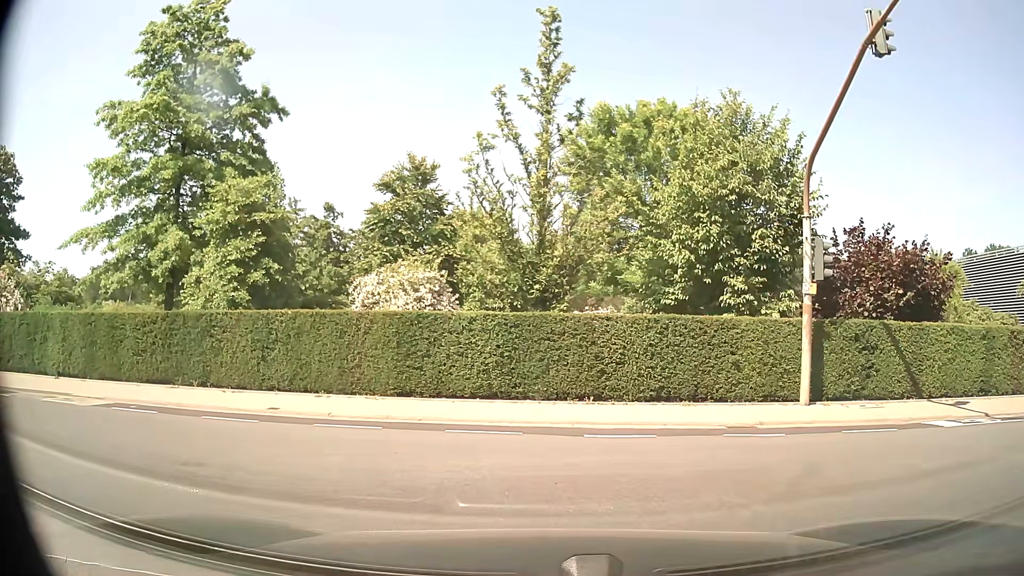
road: residential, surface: asphalt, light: Day
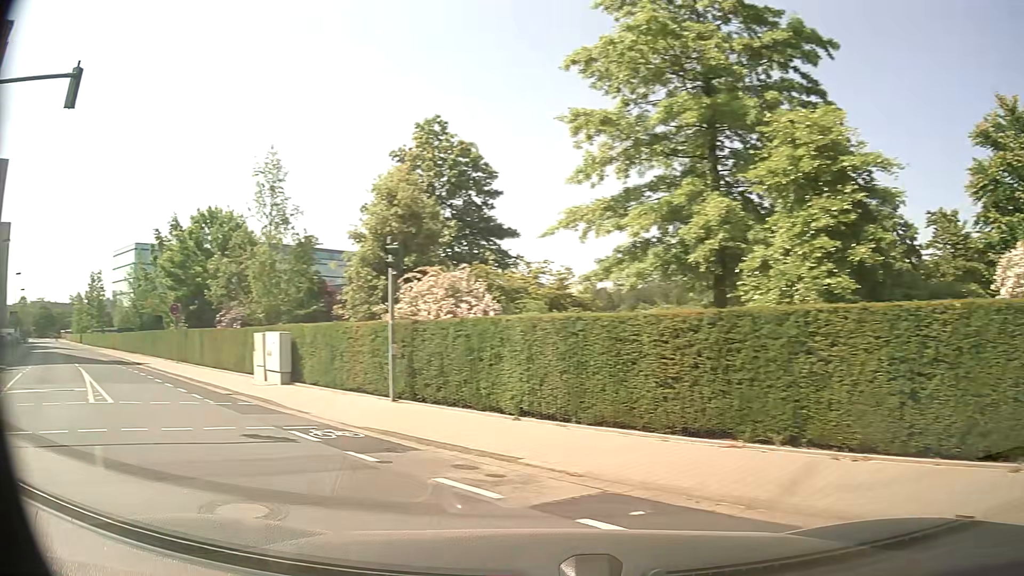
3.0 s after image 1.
(-2.9, +6.8) m; -52°
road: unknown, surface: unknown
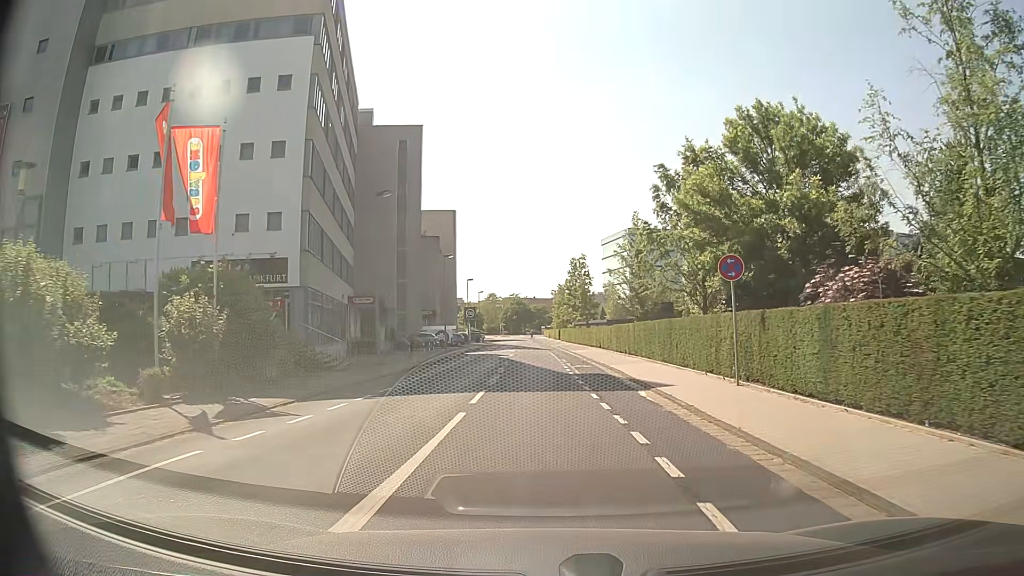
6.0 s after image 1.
(-10.0, +16.8) m; -42°
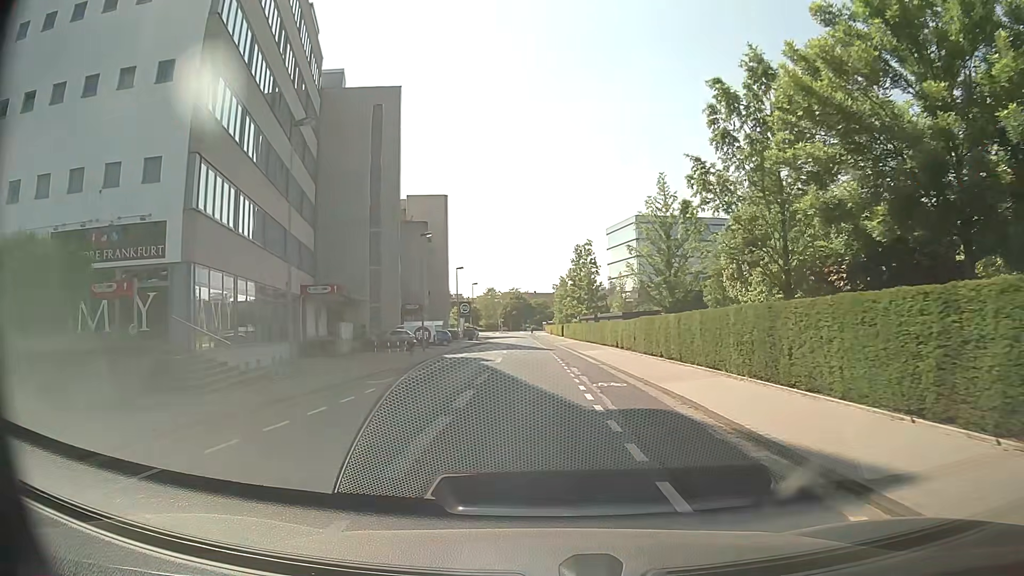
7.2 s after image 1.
(0.0, +11.5) m; 0°
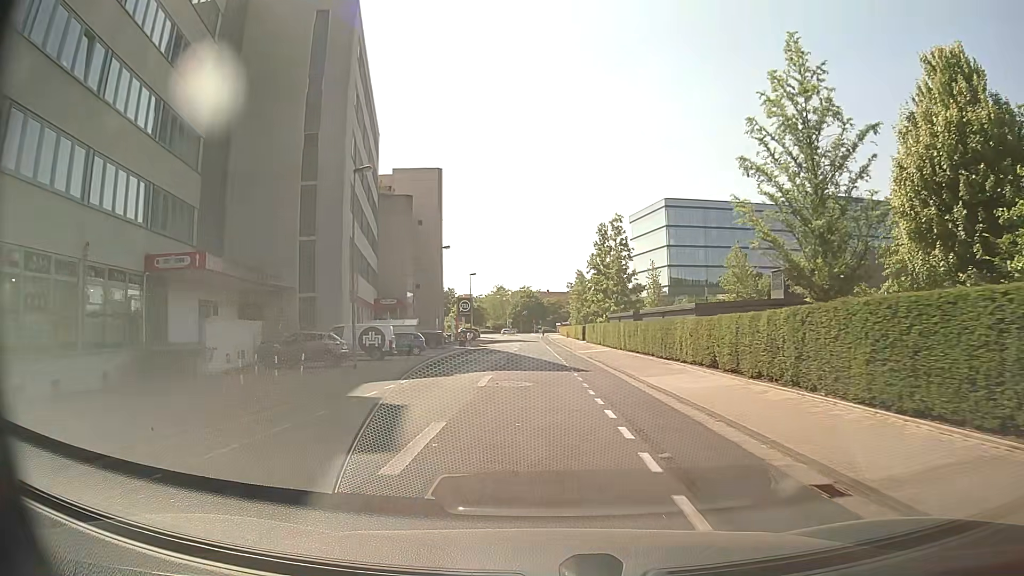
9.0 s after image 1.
(-0.3, +20.4) m; -1°
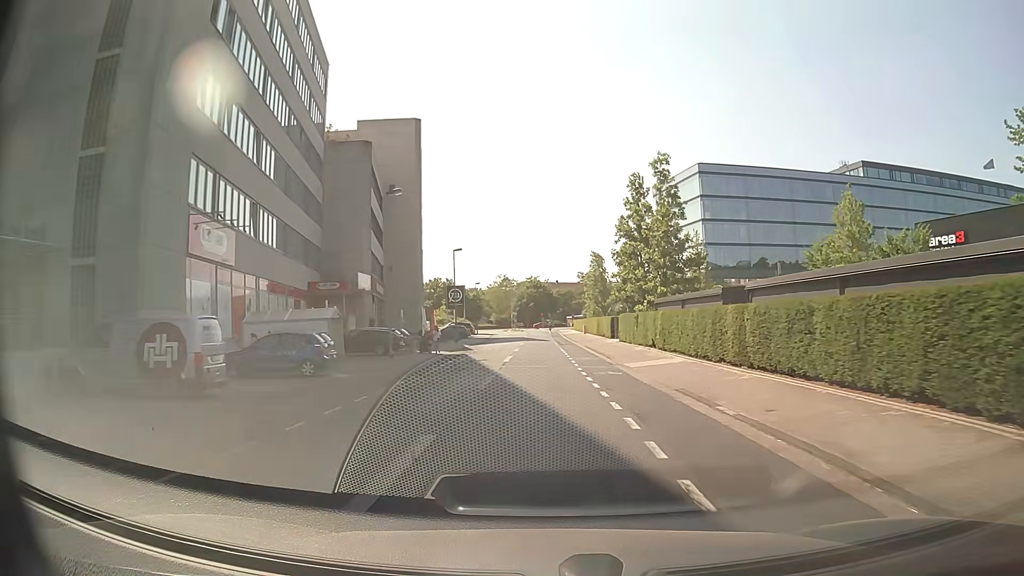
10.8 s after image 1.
(-0.3, +21.4) m; -2°
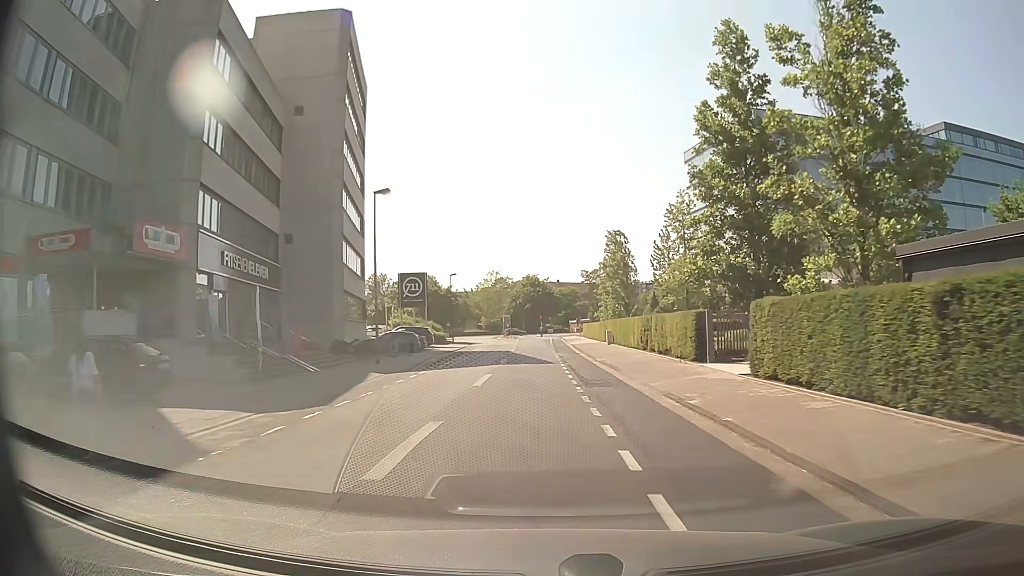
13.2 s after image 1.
(+0.4, +28.1) m; +1°
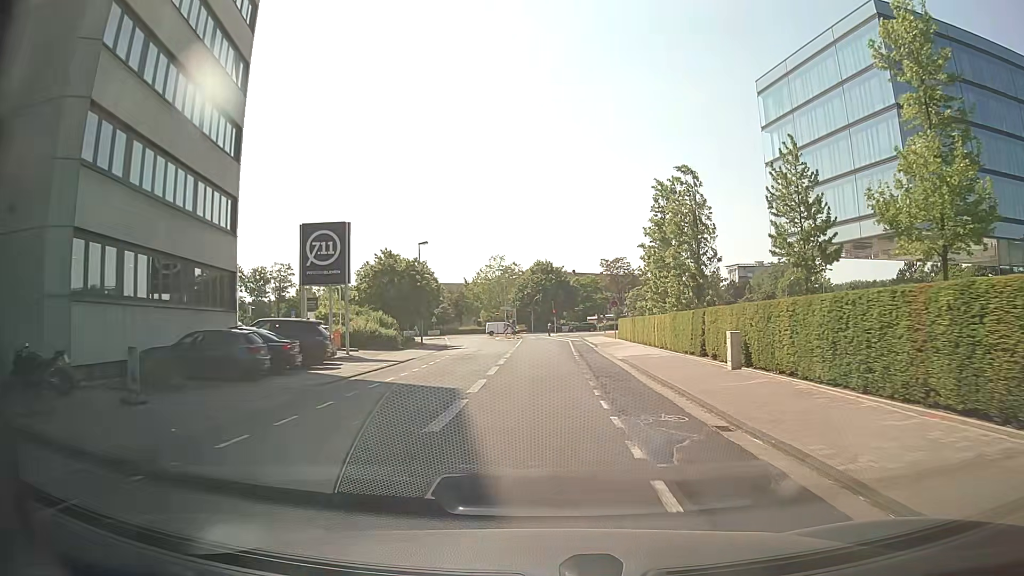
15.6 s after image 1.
(-0.4, +27.5) m; -3°
(0, +10) (0, +20) (+1, +30) (+1, +40) (+2, +50) (+2, +60) (+3, +70) (+4, +80) (+6, +90) (+11, +98) m
